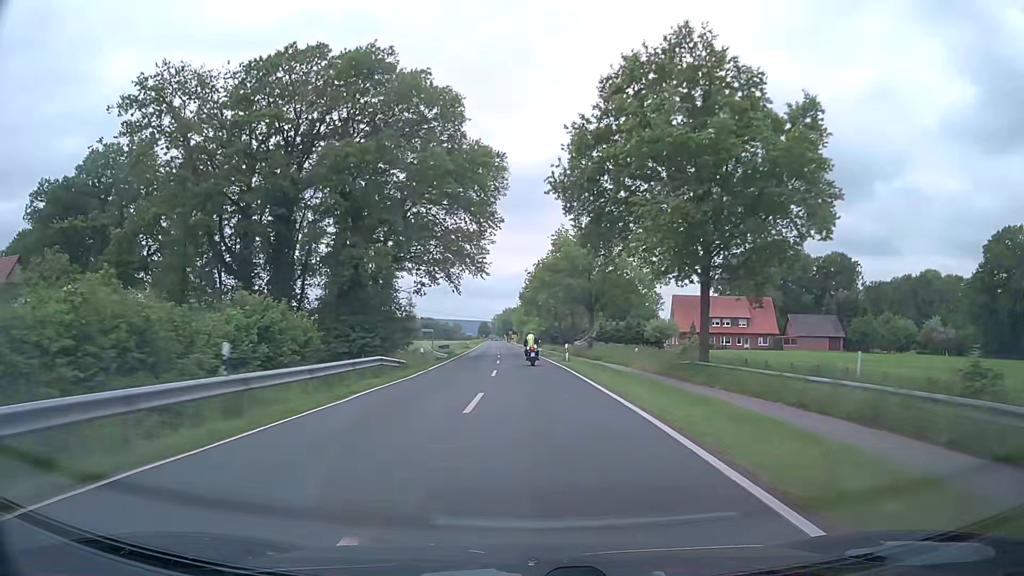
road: secondary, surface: asphalt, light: Day
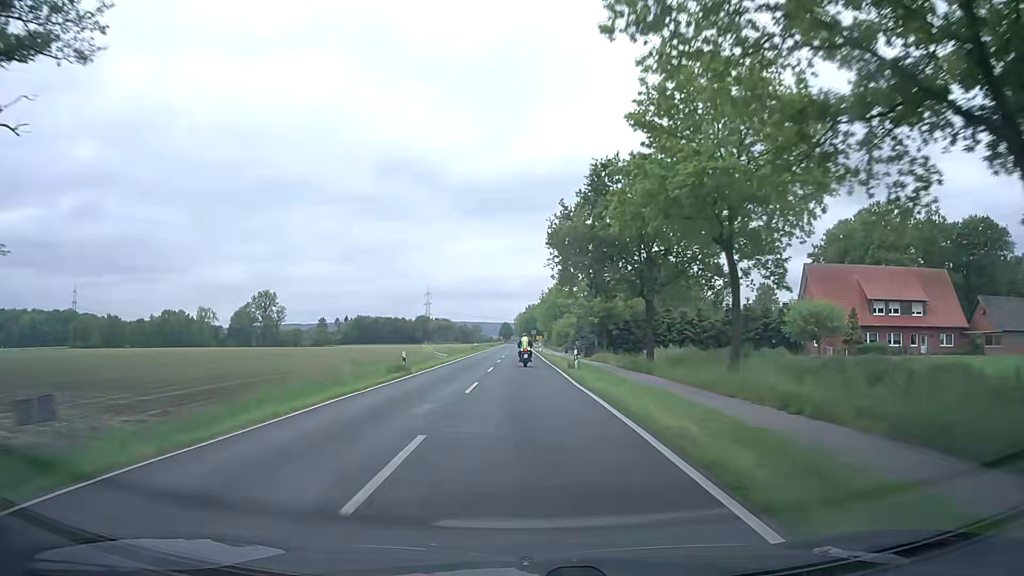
(-0.8, +54.9) m; -2°
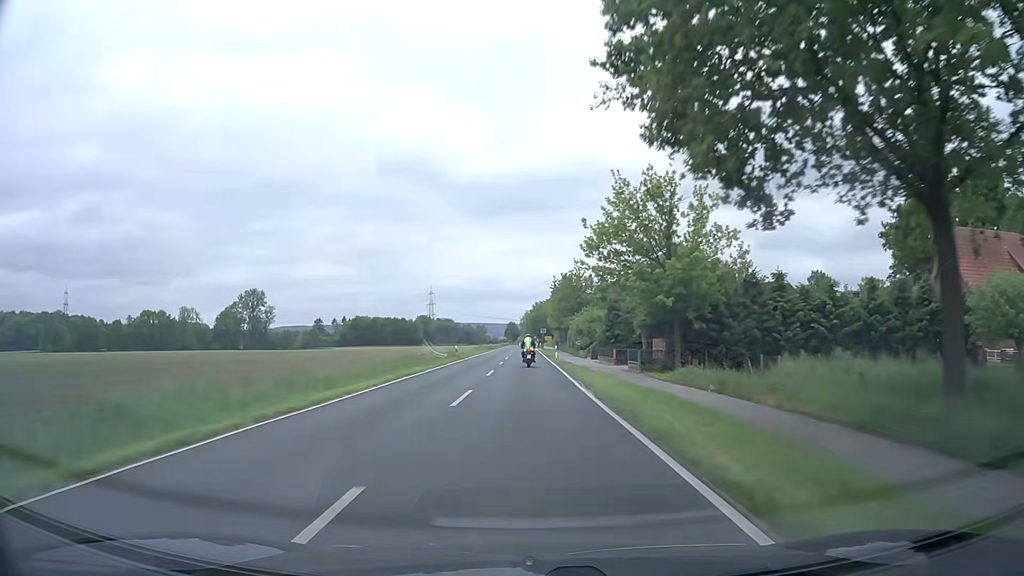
(+0.1, +27.4) m; 0°
(0, +10) (0, +20) (0, +30) (0, +40) (0, +50) (0, +60) (0, +70) (0, +80) (0, +90) (0, +100) m
